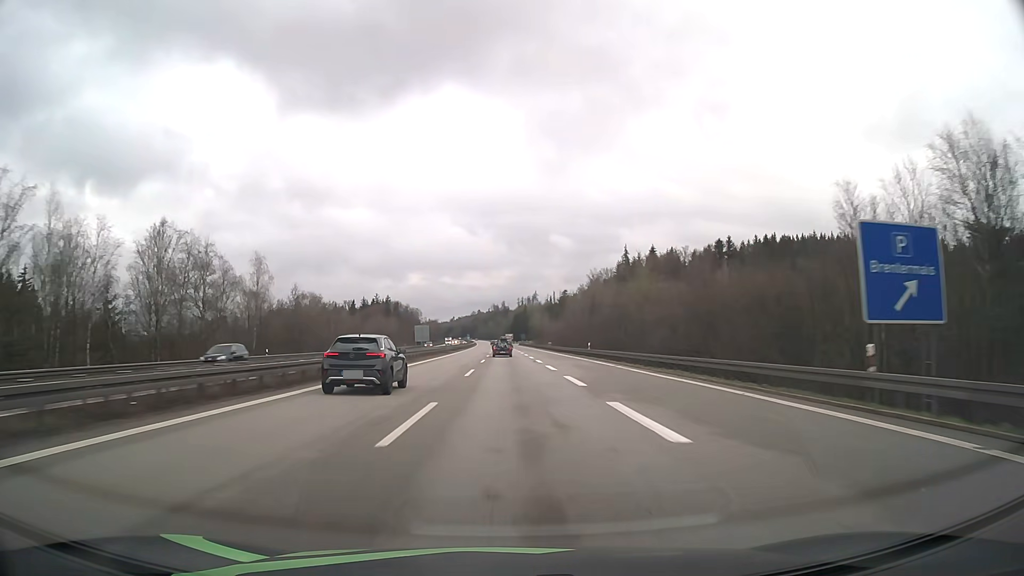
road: motorway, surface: asphalt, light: Day
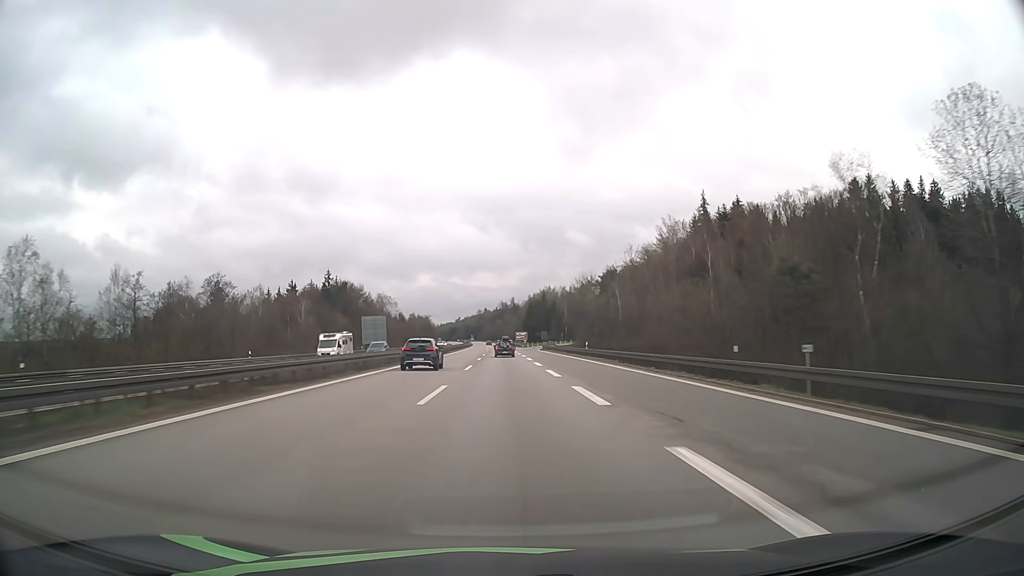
(-0.7, +102.5) m; -1°
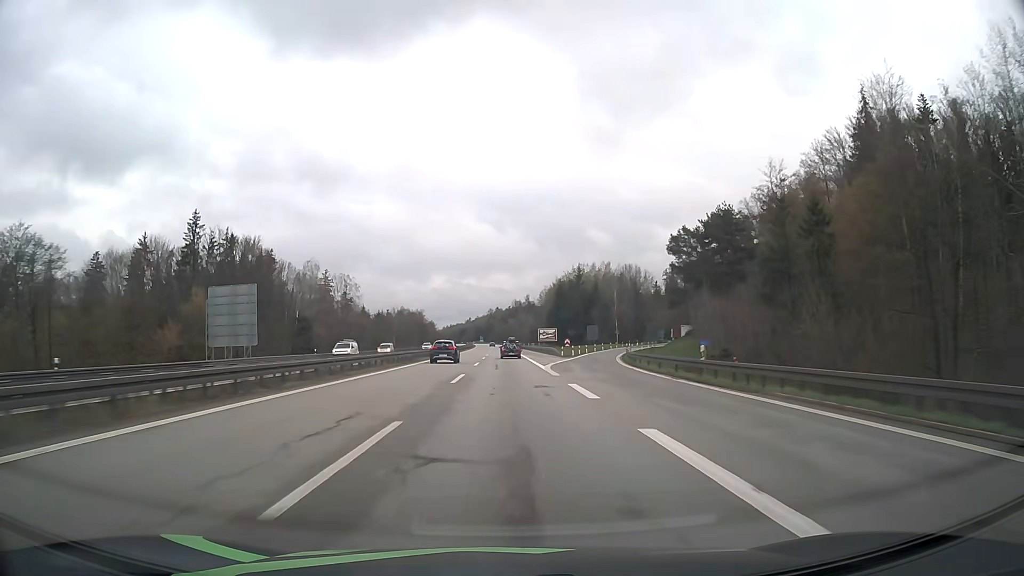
(-0.9, +81.9) m; -1°
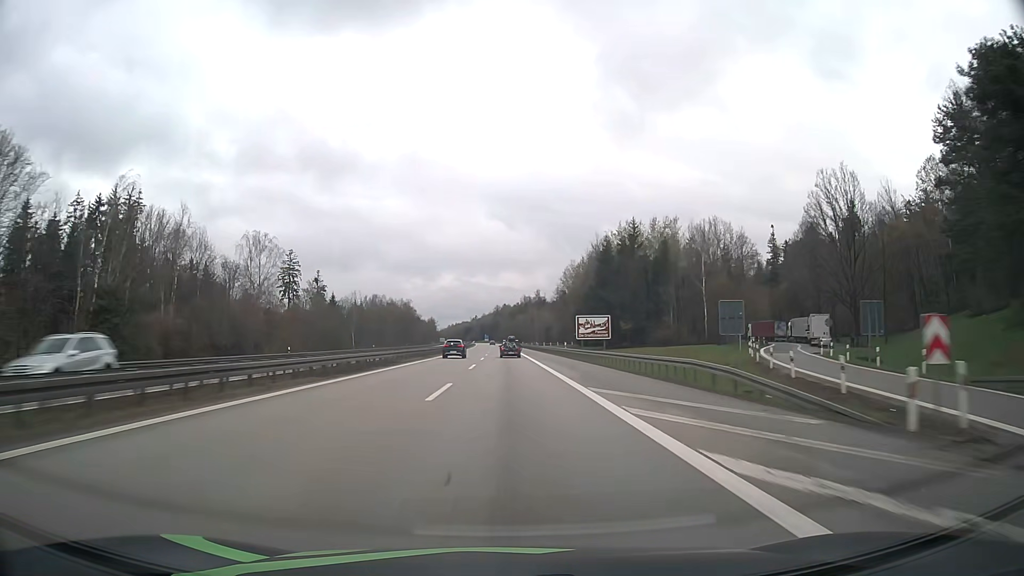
(-0.4, +61.3) m; -1°
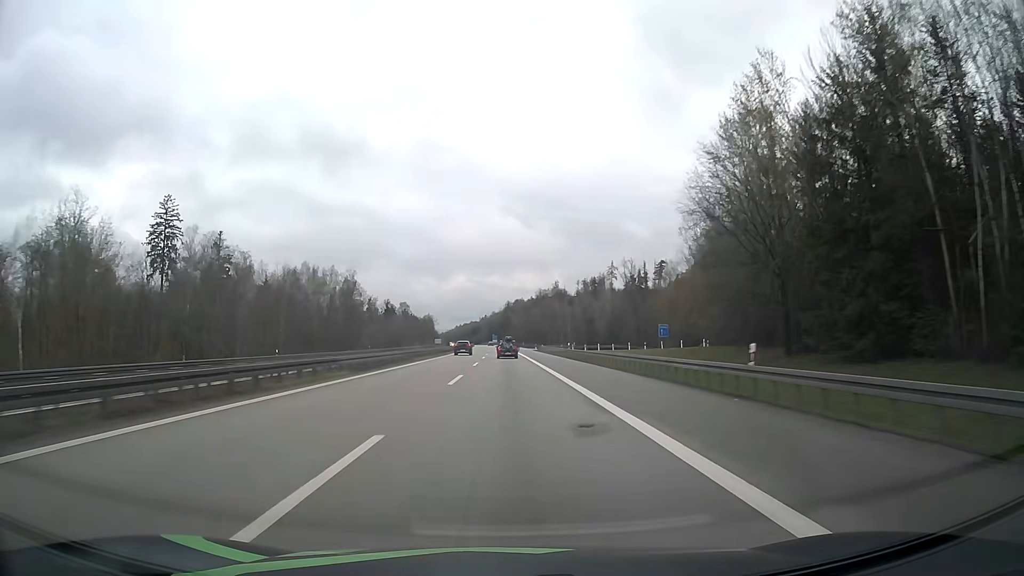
(-0.8, +102.0) m; -1°
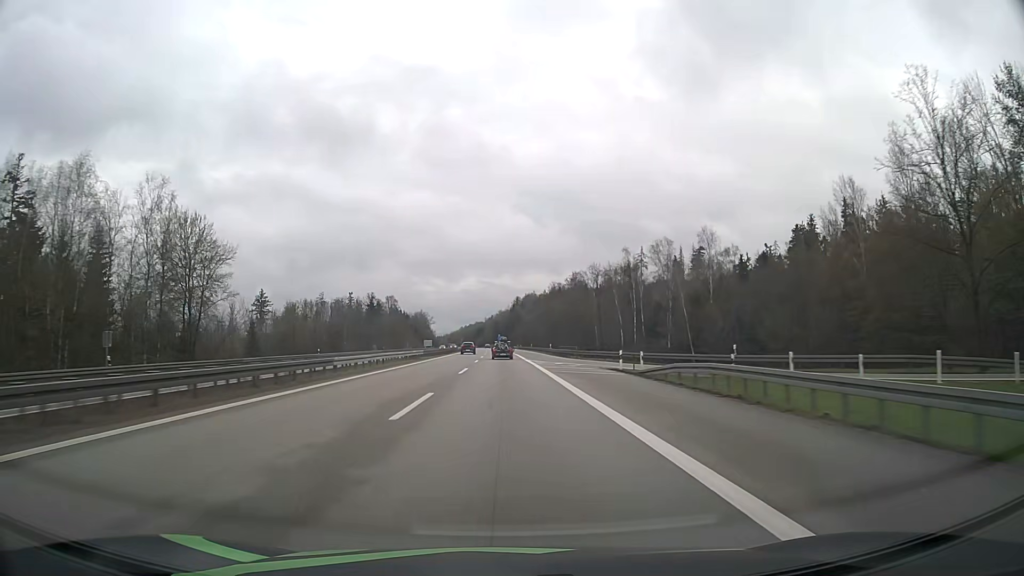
(-0.5, +81.5) m; -1°
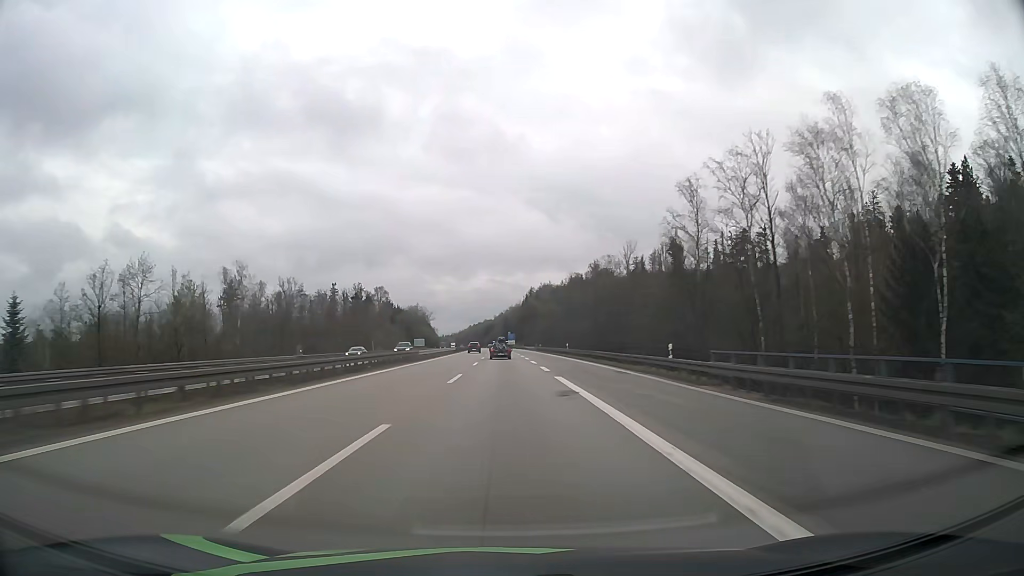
(-0.5, +61.1) m; -1°
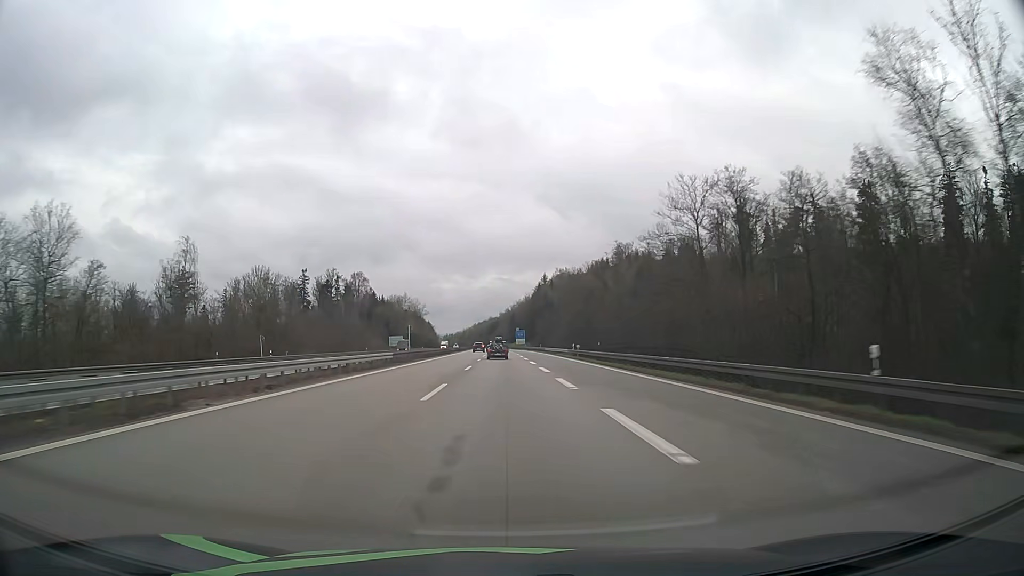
(-0.4, +61.0) m; -1°
(0, +10) (0, +20) (0, +30) (0, +40) (0, +50) (0, +60) (0, +70) (0, +80) (-1, +90) (-1, +100) m
